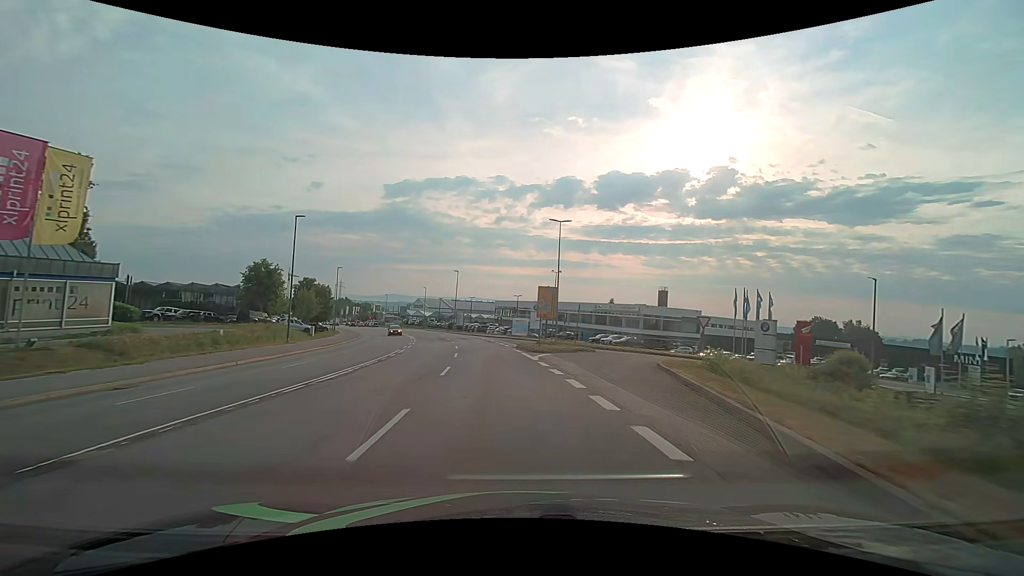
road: secondary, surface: asphalt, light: Day
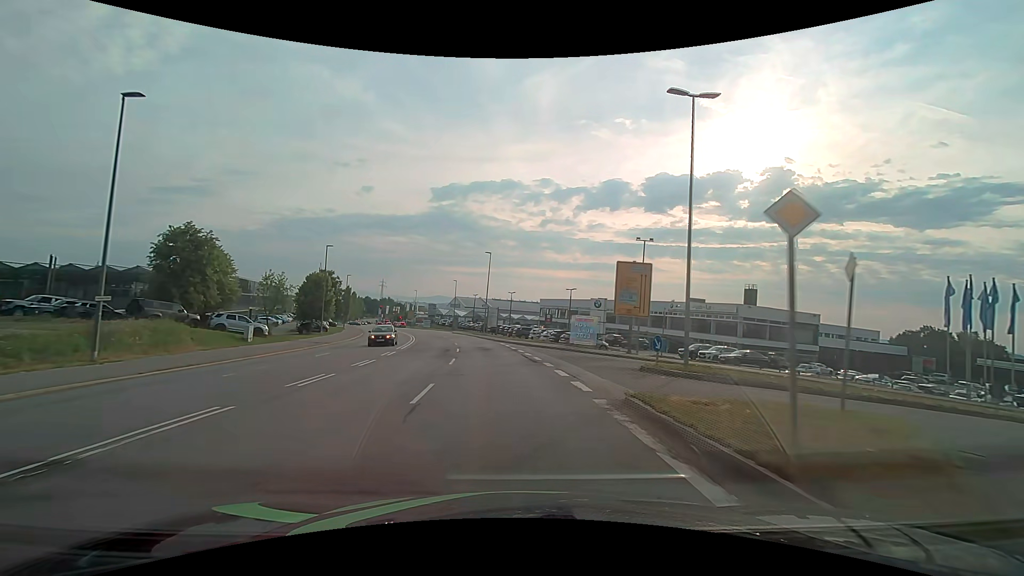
(-1.1, +23.0) m; -5°
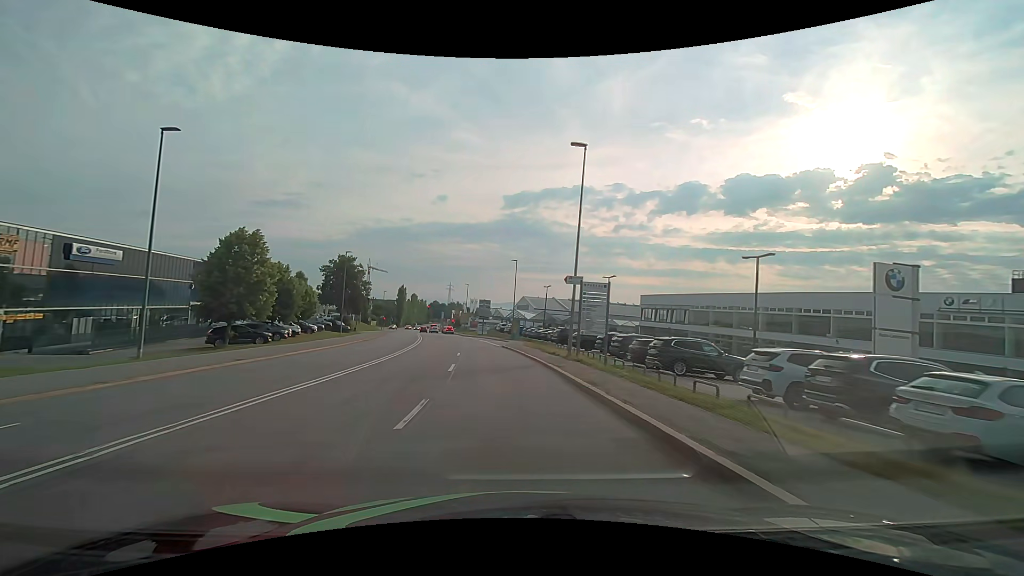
(-3.0, +38.0) m; -9°
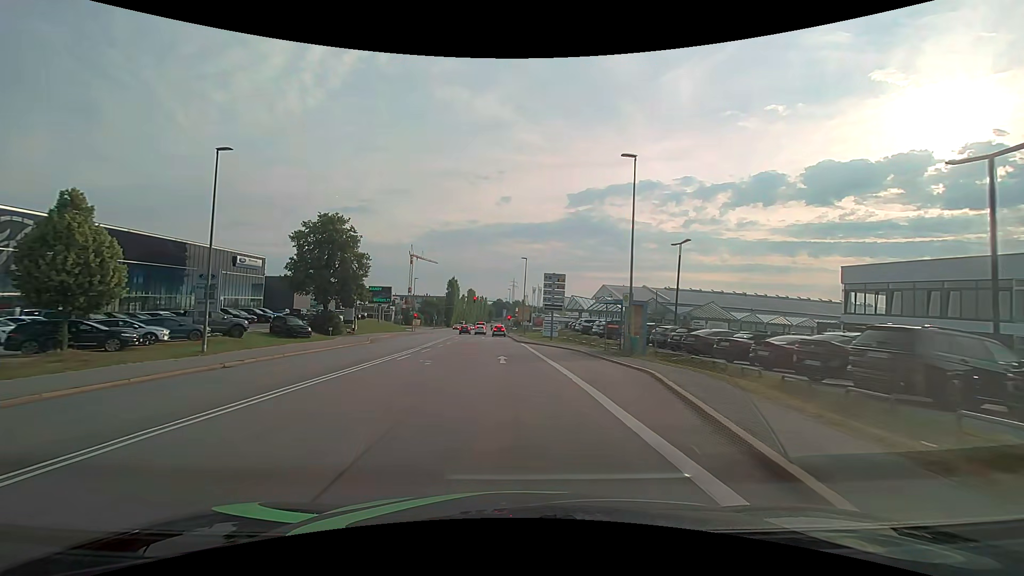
(-2.4, +38.0) m; -7°
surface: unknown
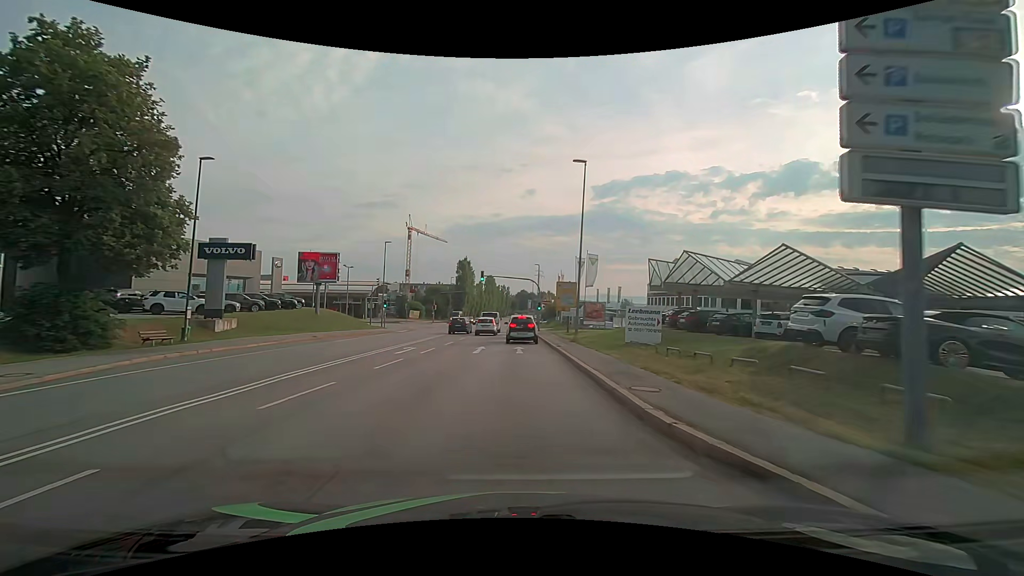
(-1.3, +37.1) m; -3°
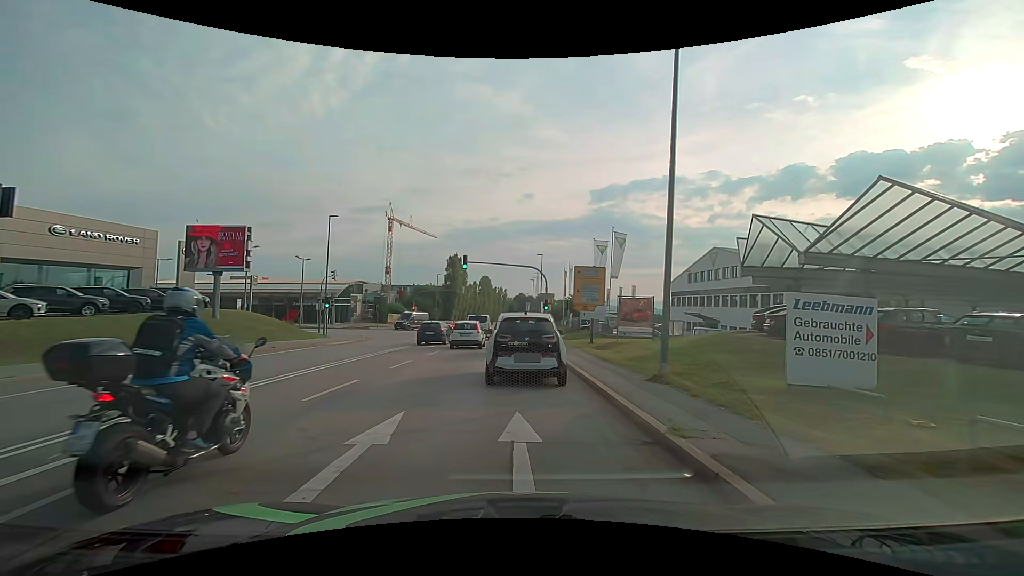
(0.0, +16.0) m; 0°
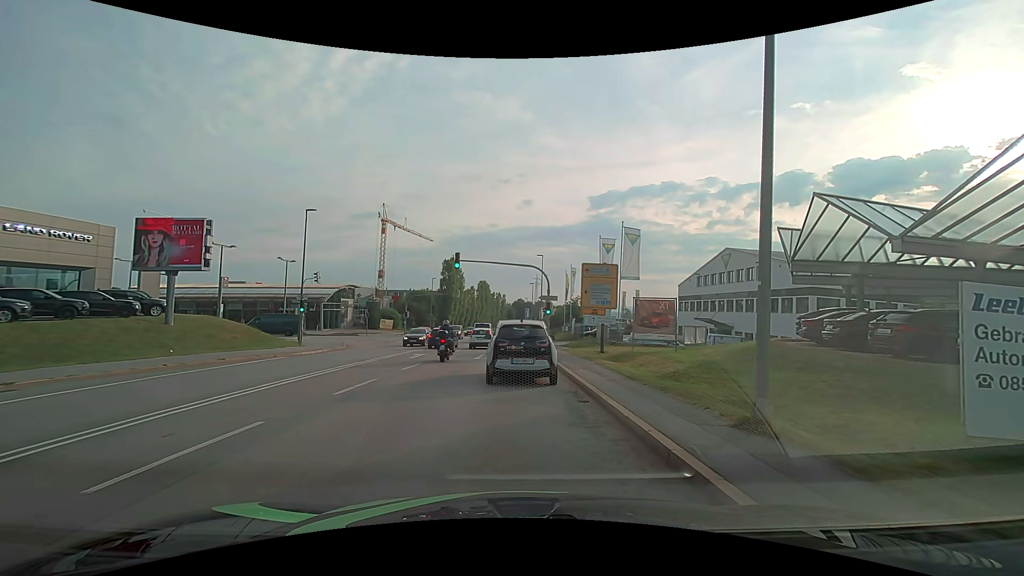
(0.0, +4.3) m; -1°
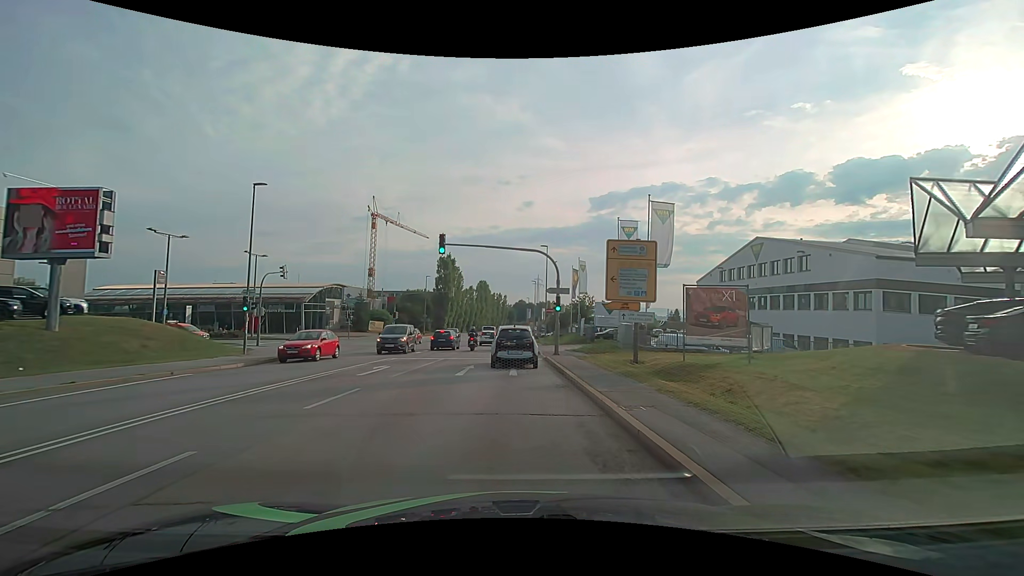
(+0.2, +7.9) m; 0°
(0, +10) (0, +20) (0, +30) (0, +40) (0, +50) (0, +60) (0, +70) (0, +80) (0, +90) (0, +100) m
